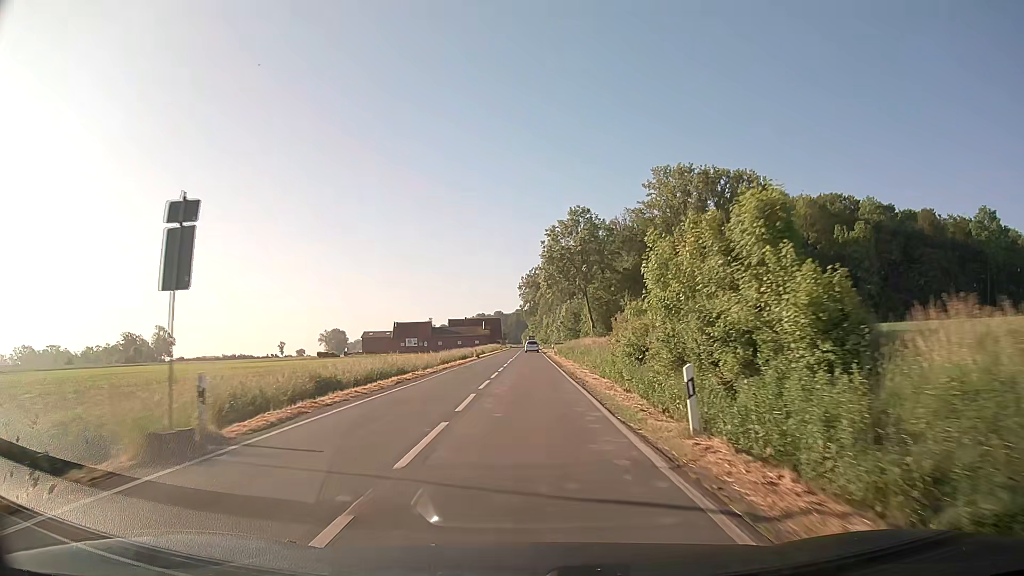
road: secondary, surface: asphalt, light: Day
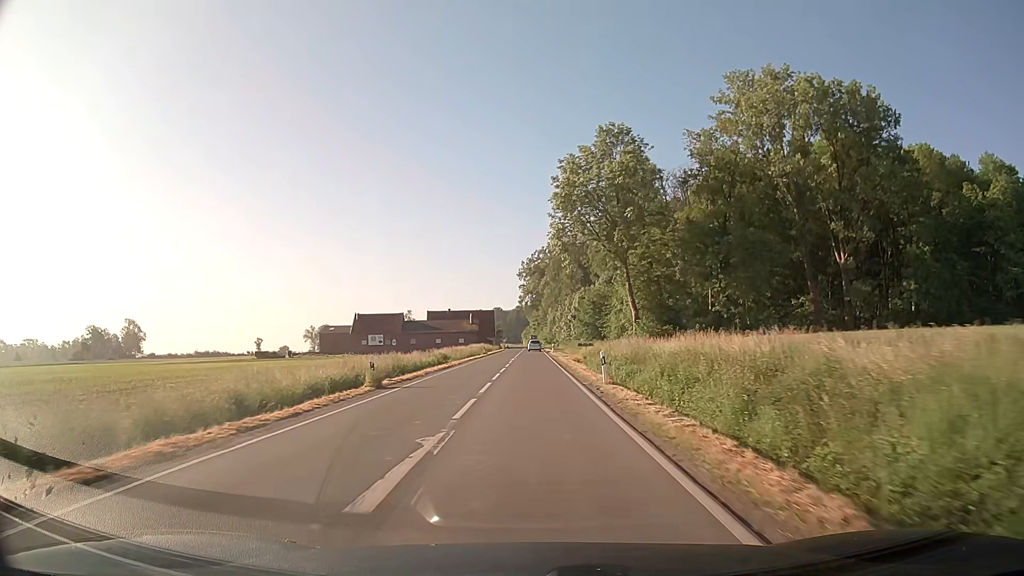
(0.0, +43.6) m; 0°
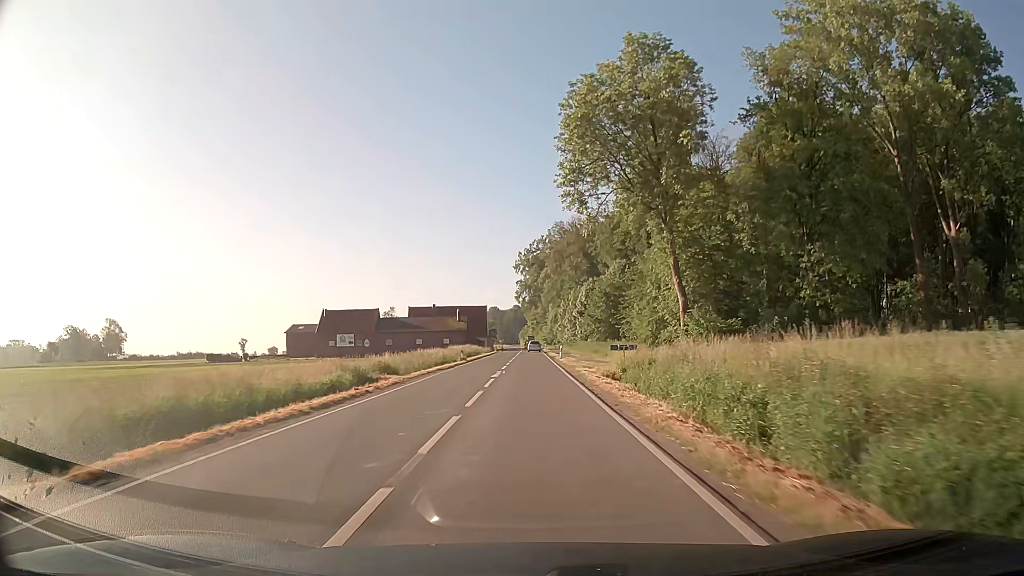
(0.0, +21.8) m; 0°
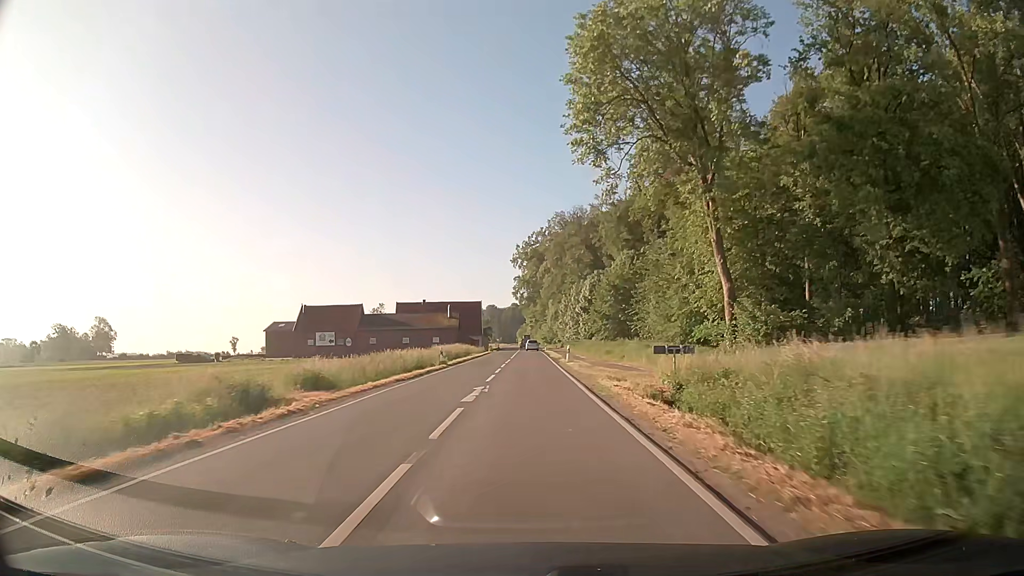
(0.0, +10.9) m; 0°
